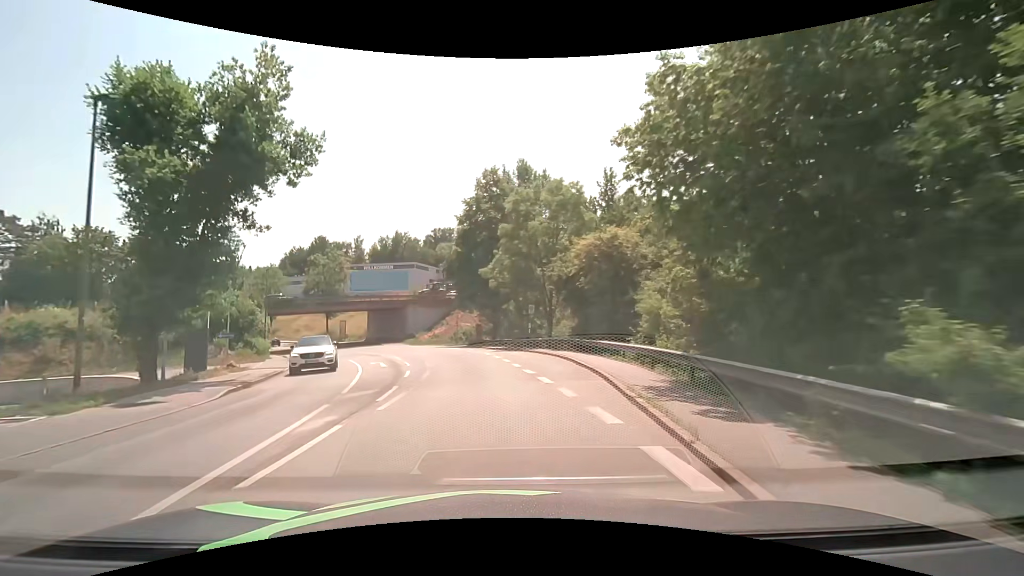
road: tertiary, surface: asphalt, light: Day
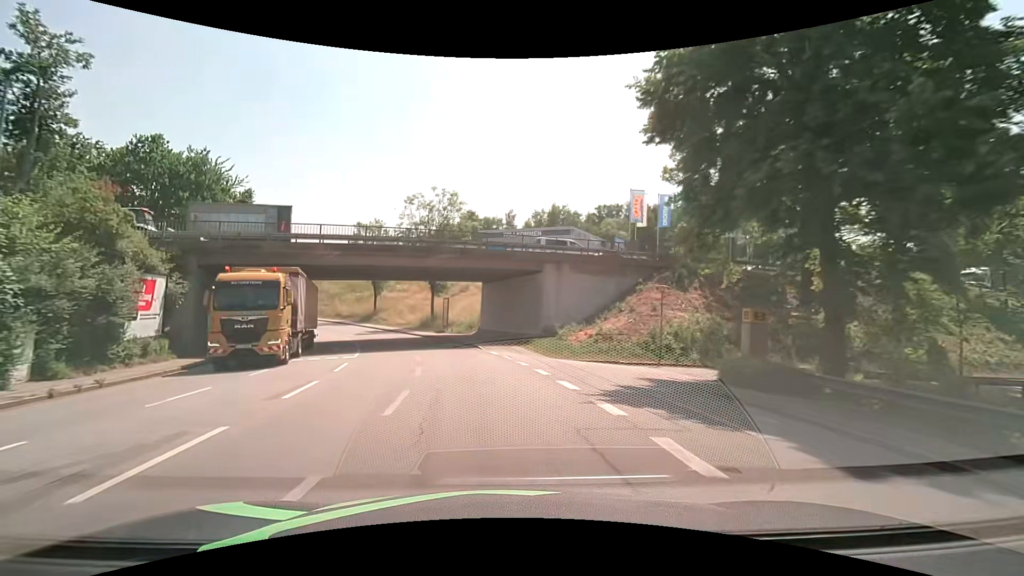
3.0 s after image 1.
(-4.9, +37.6) m; -17°
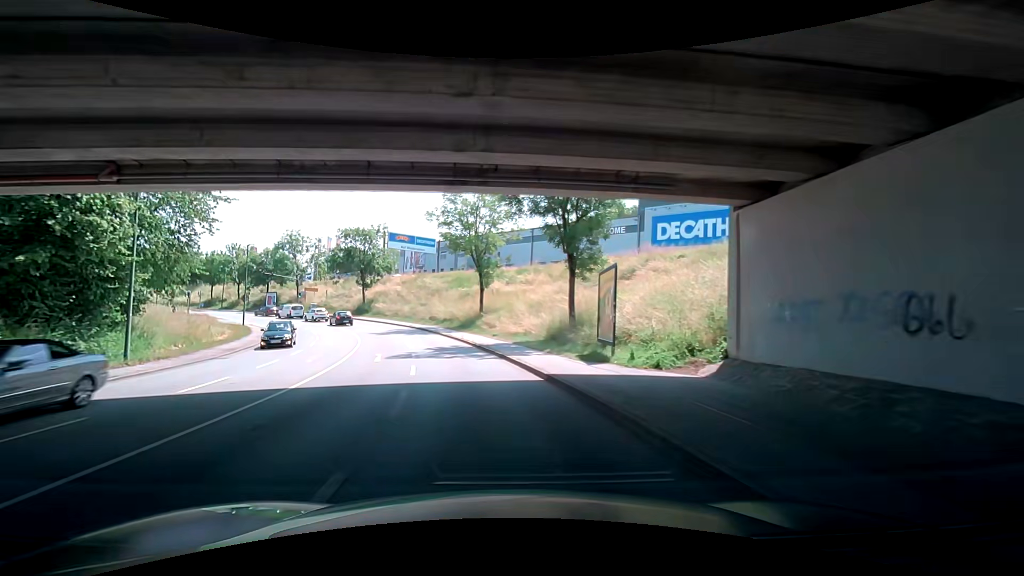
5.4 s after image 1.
(-4.2, +30.2) m; -15°
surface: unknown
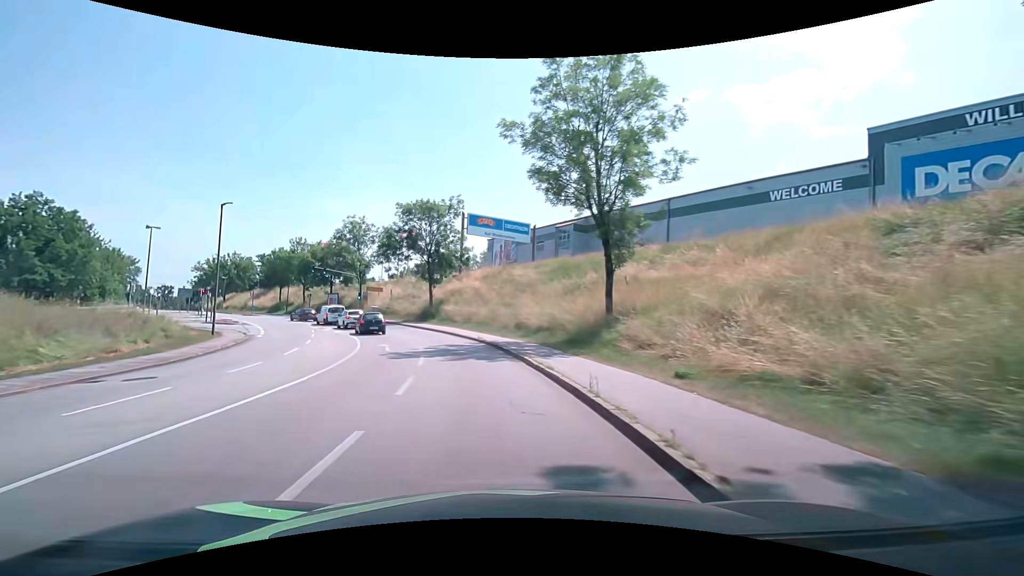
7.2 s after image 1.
(-2.4, +22.6) m; -12°
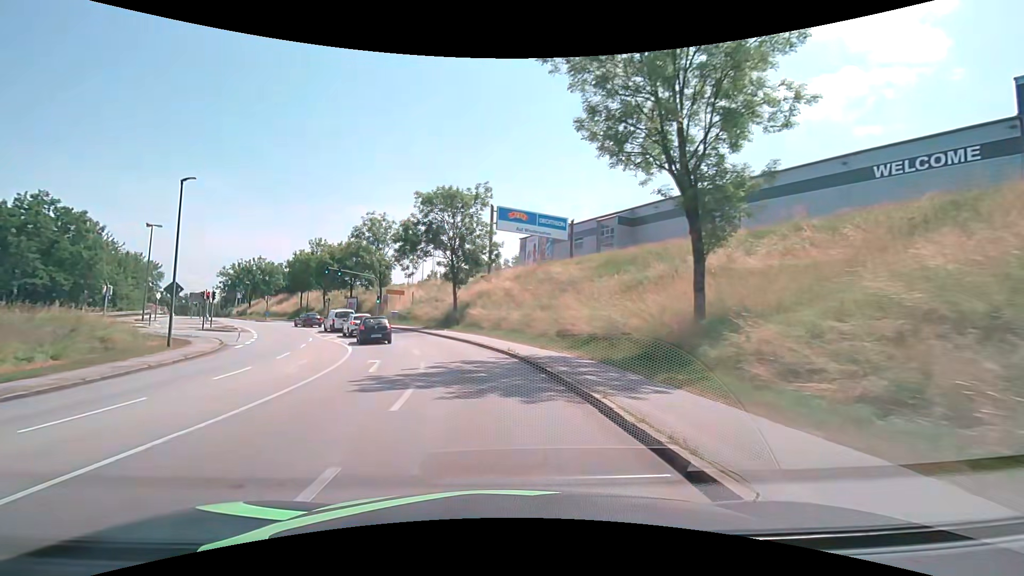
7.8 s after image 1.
(-0.3, +7.5) m; -4°
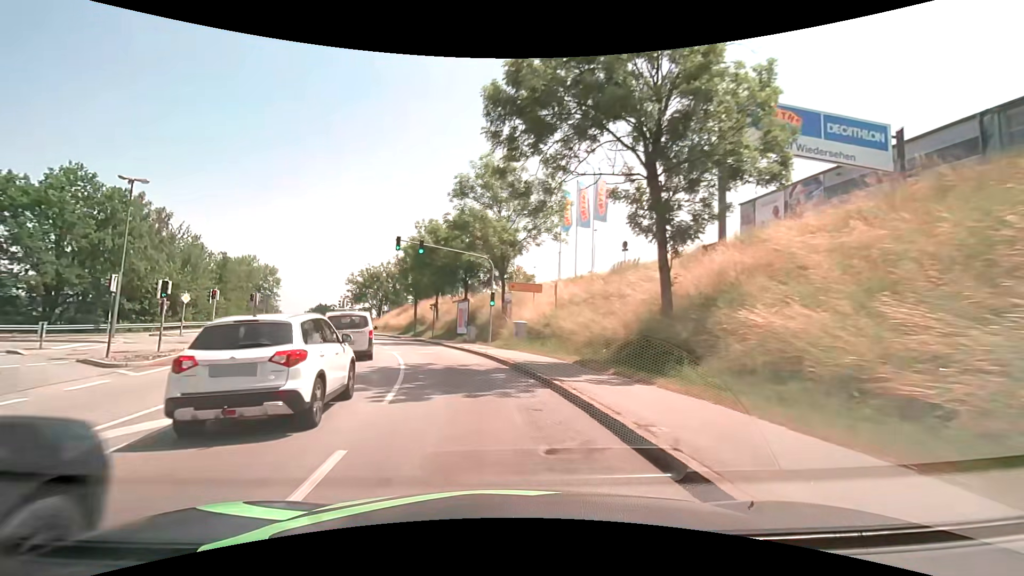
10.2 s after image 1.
(-4.4, +29.5) m; -18°
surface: asphalt
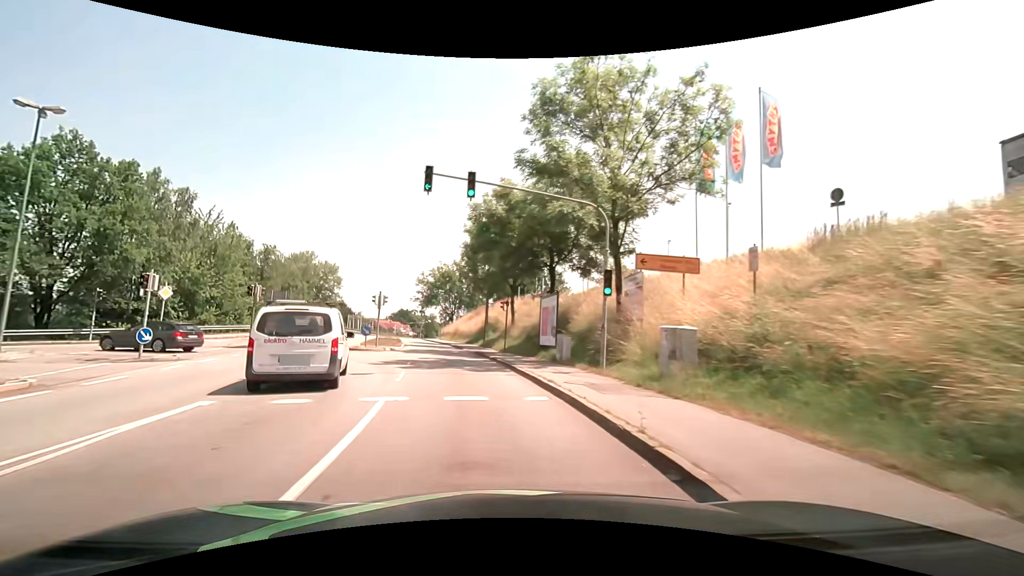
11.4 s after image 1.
(-1.2, +14.8) m; -9°
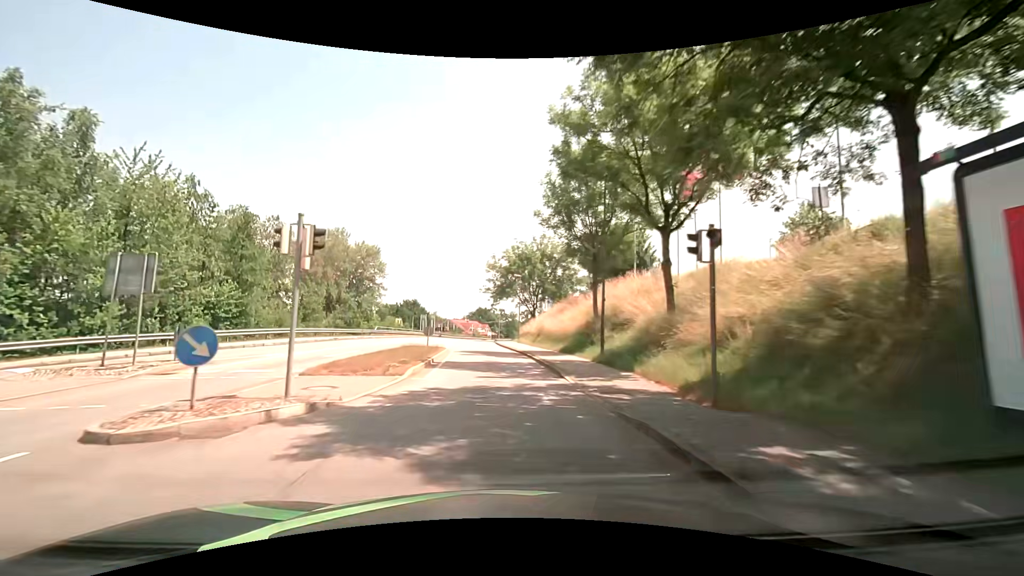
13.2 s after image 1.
(-2.2, +22.4) m; -9°
(0, +10) (-1, +20) (-1, +30) (-2, +40) (-3, +50) (-3, +60) (-4, +70) (-4, +80) (-4, +90) (-3, +100) m
